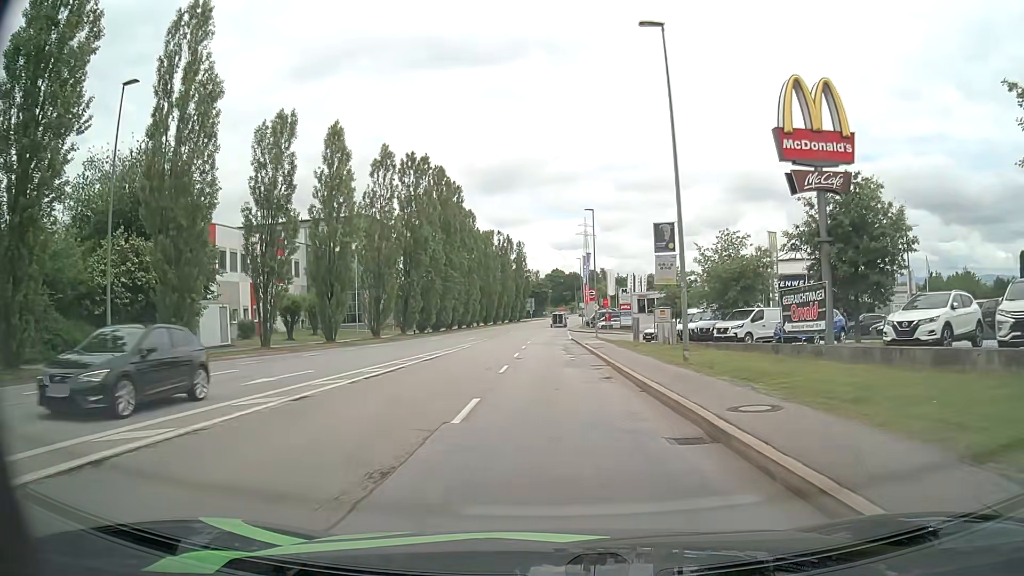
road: tertiary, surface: asphalt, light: Day
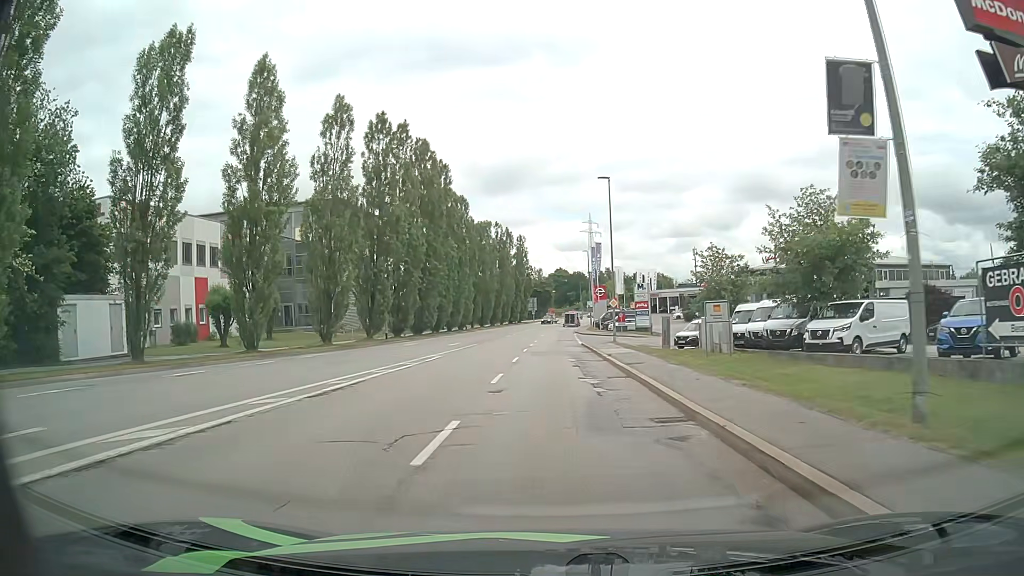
(0.0, +12.4) m; 0°
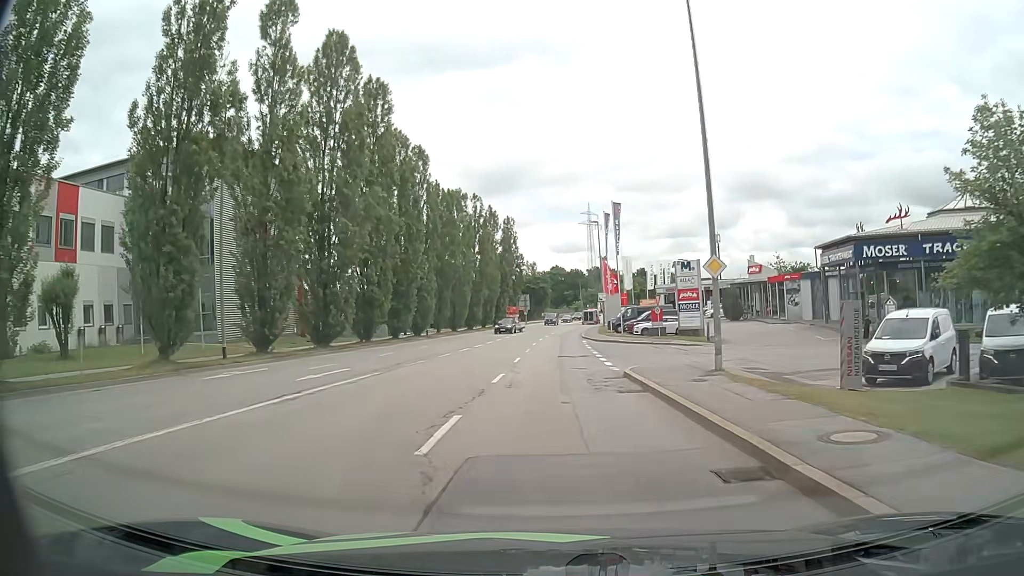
(-0.1, +26.5) m; 0°
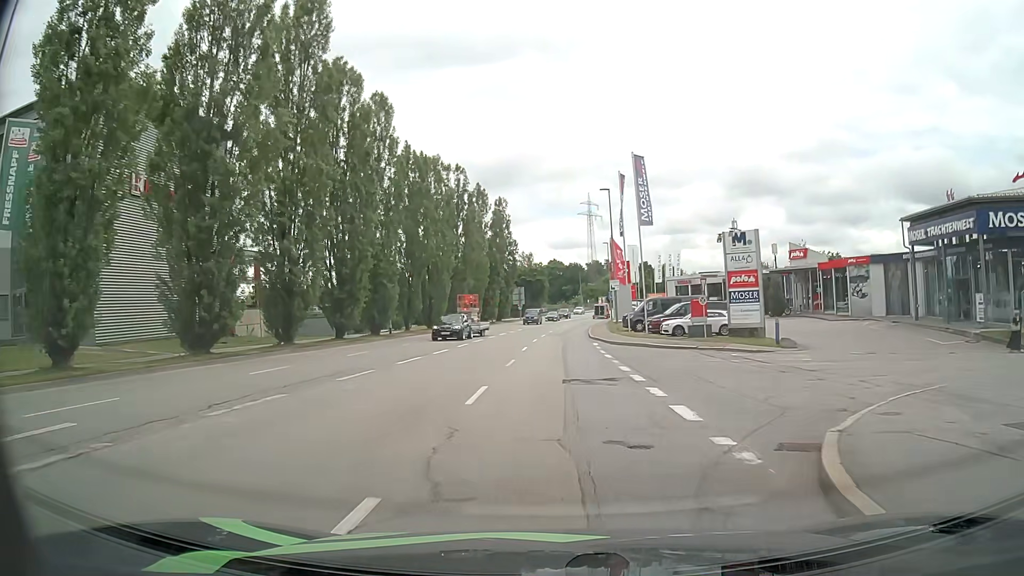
(+0.1, +14.0) m; +1°
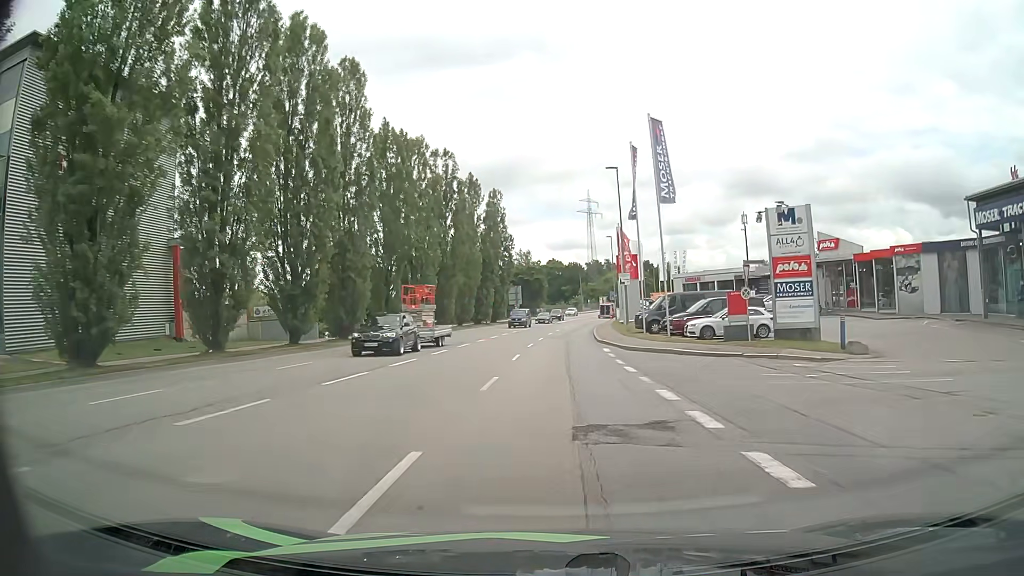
(0.0, +7.2) m; 0°
